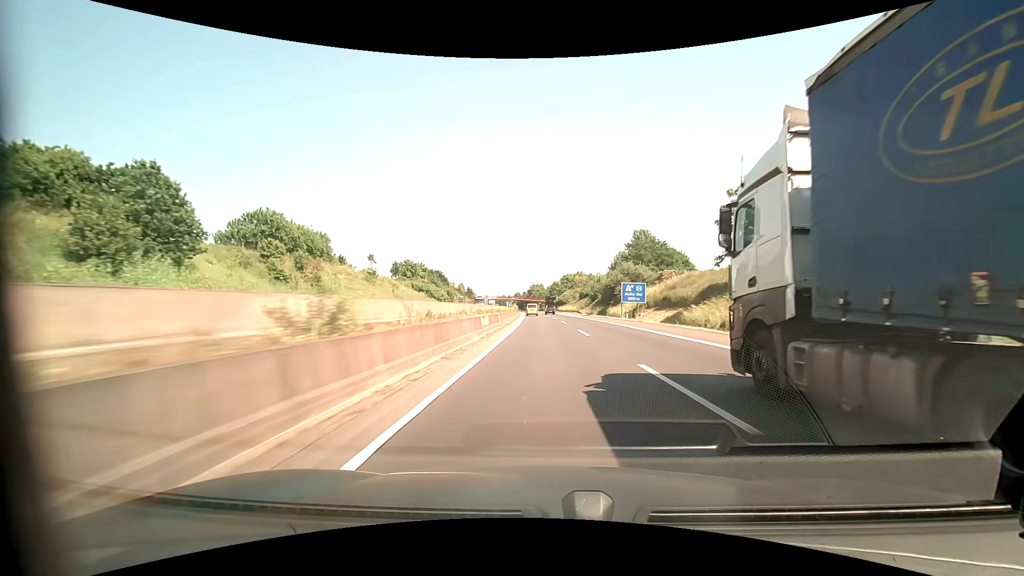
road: motorway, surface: asphalt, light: Day
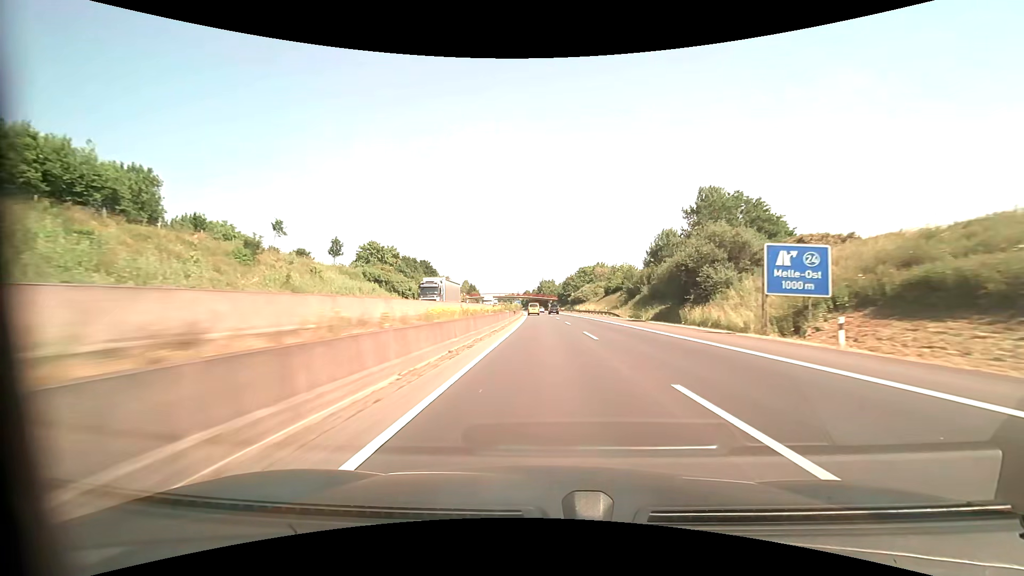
(-0.5, +38.9) m; -1°
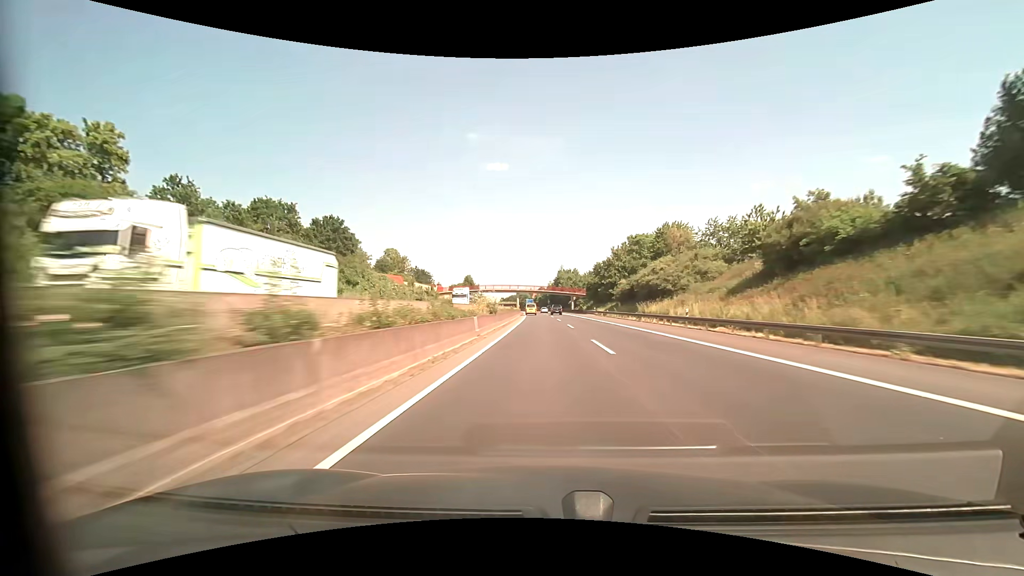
(-1.0, +78.1) m; -2°
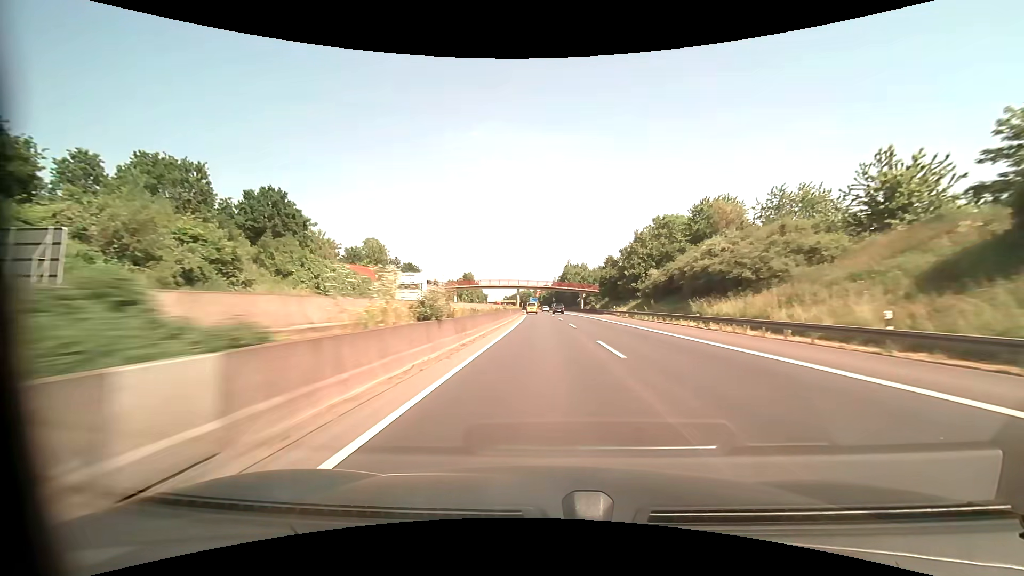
(-0.1, +19.5) m; -1°
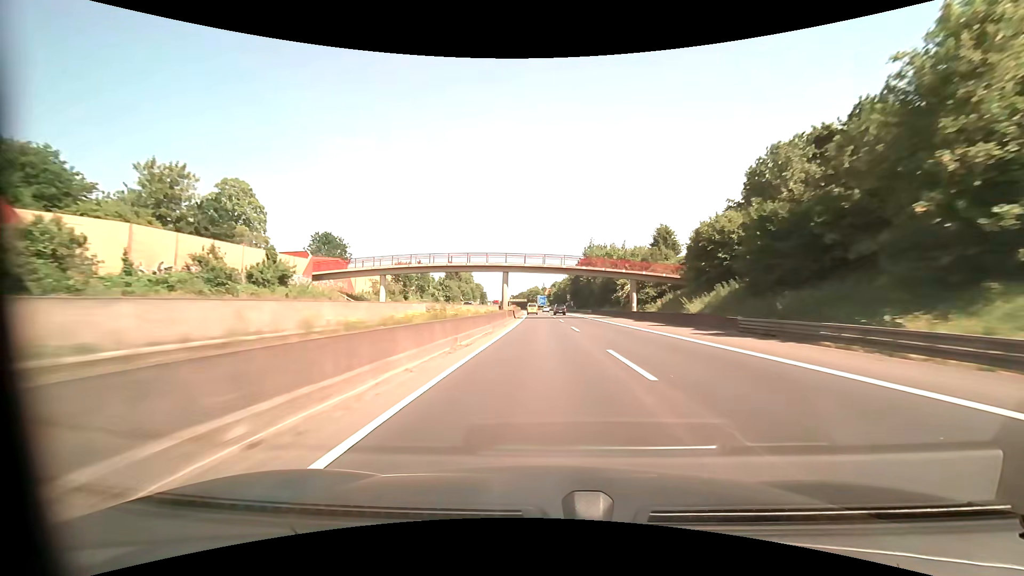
(-0.5, +57.5) m; -1°
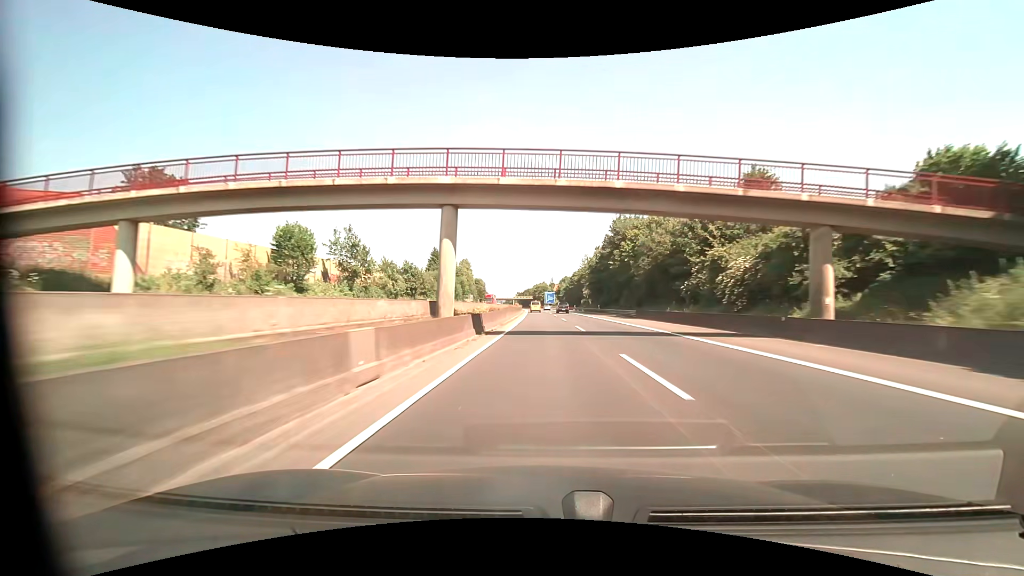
(-0.2, +37.7) m; -1°
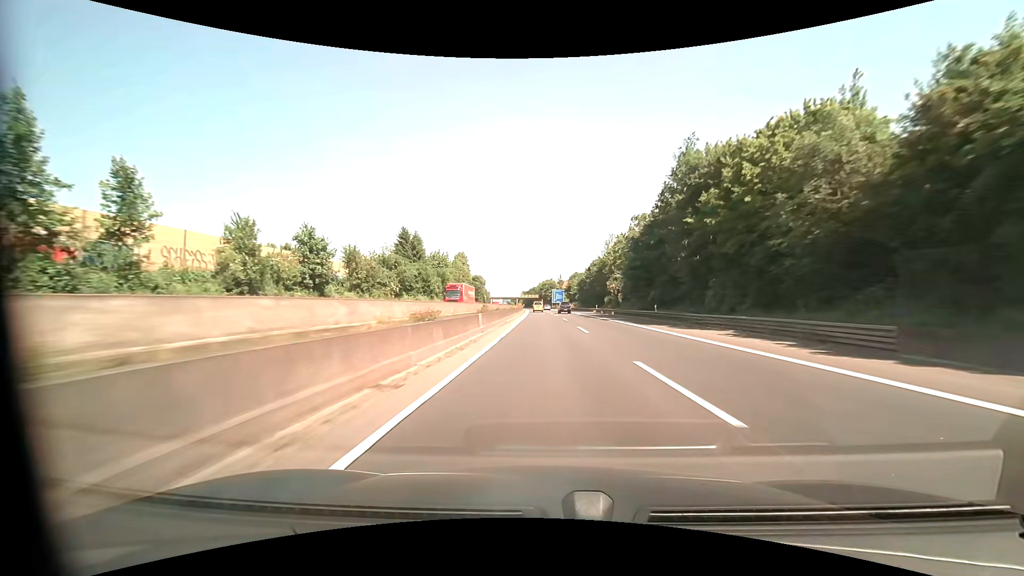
(-0.2, +37.4) m; -1°
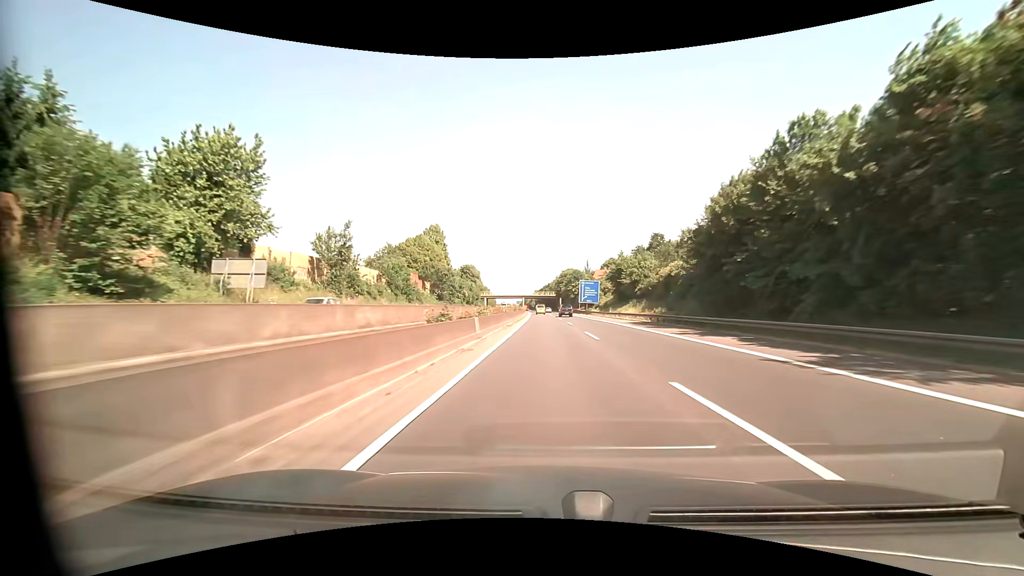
(-1.4, +92.6) m; -2°
(0, +10) (0, +20) (0, +30) (0, +40) (0, +50) (-1, +60) (-1, +70) (-1, +80) (-1, +90) (-1, +100) m
